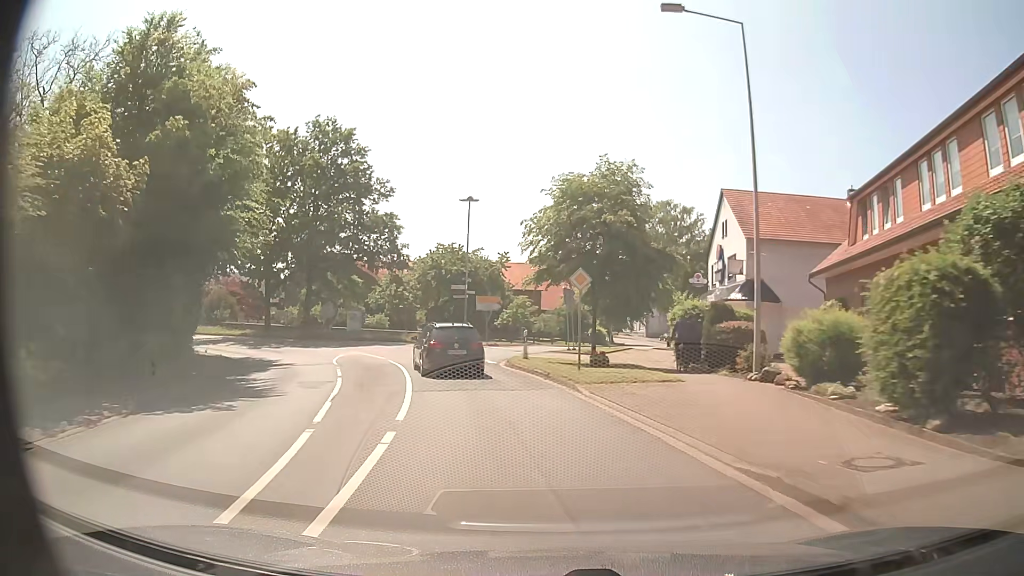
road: secondary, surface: asphalt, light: Day
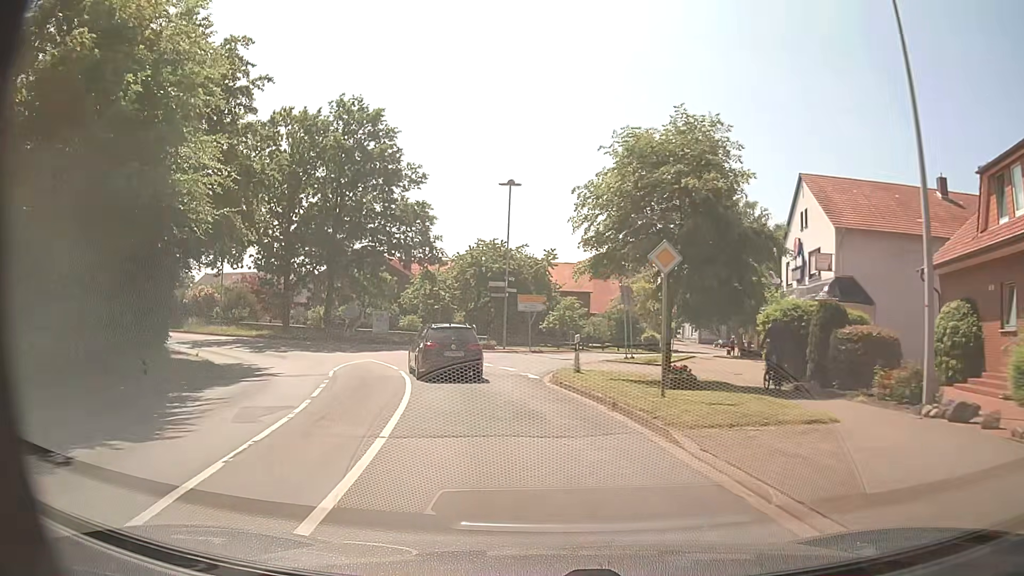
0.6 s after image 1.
(-0.2, +6.0) m; -4°
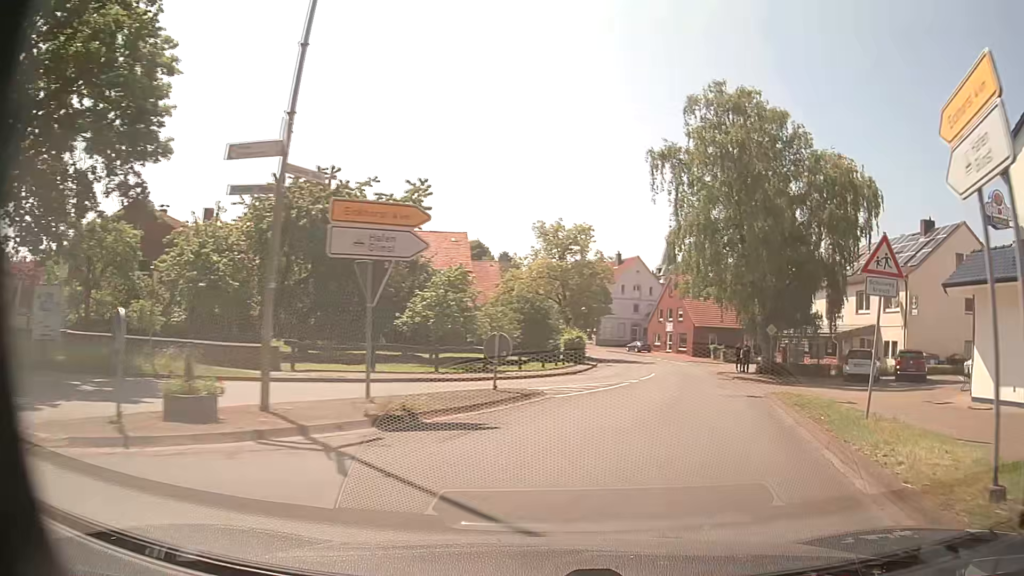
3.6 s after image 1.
(-1.1, +29.1) m; +12°
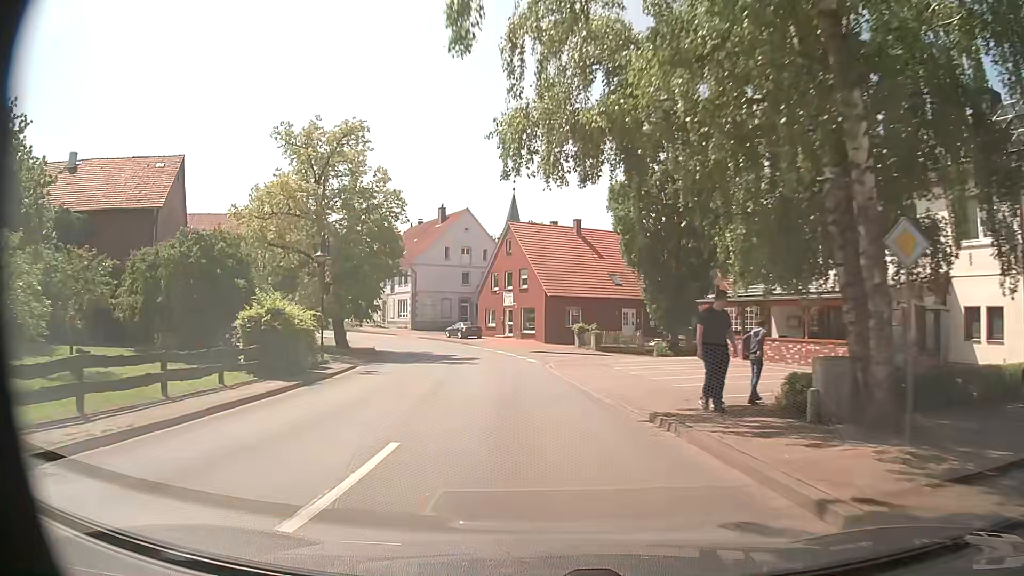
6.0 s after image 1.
(+5.1, +25.9) m; +13°
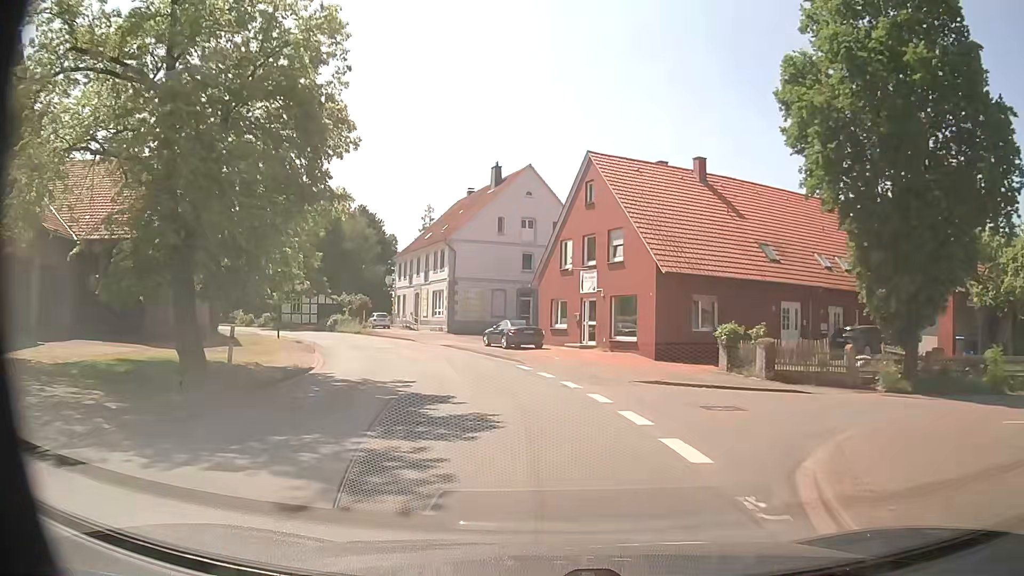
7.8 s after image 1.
(-1.1, +22.1) m; -6°
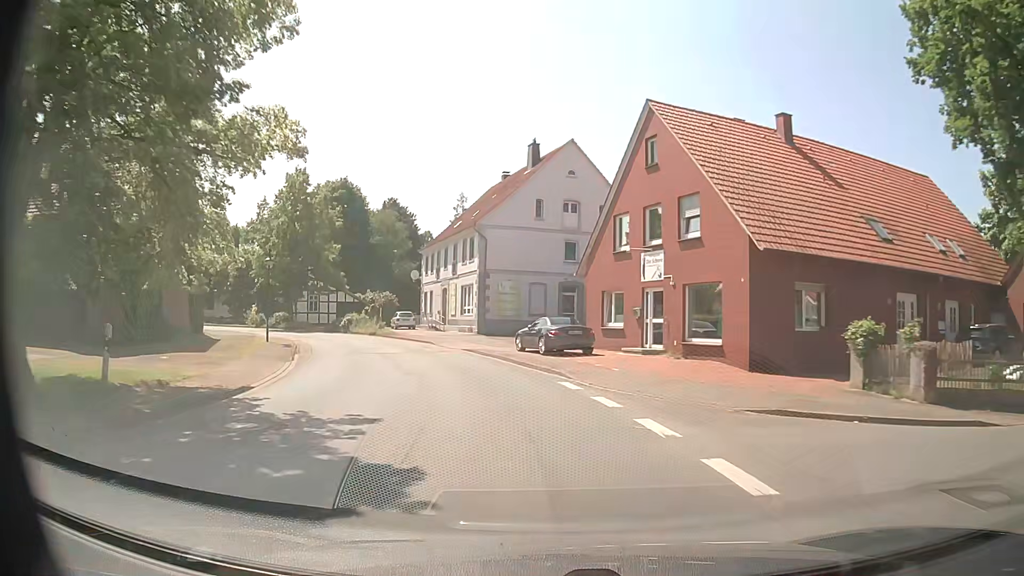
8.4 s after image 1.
(-0.2, +7.4) m; -3°
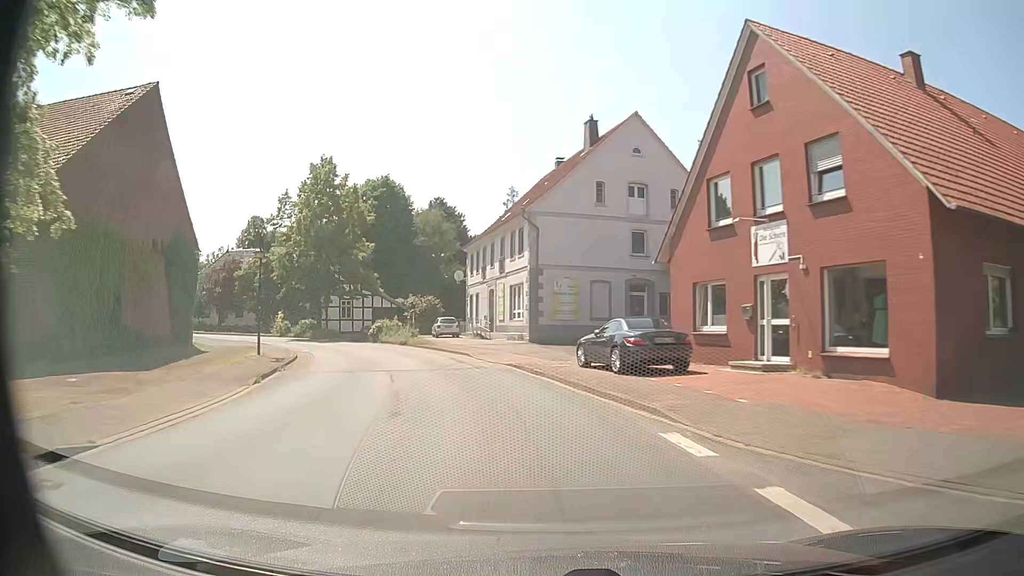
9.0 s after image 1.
(-0.2, +7.3) m; -5°
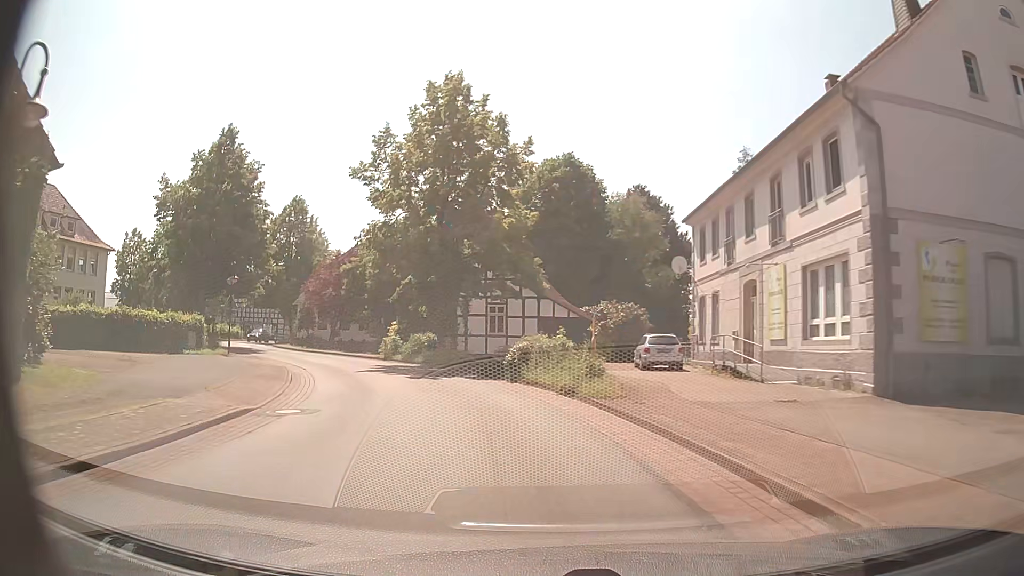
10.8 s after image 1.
(-3.3, +21.5) m; -17°
(-1, +10) (-3, +20) (-7, +29) (-12, +37) (-18, +46) (-24, +54) (-29, +62) (-32, +72) (-34, +81) (-35, +91) m
